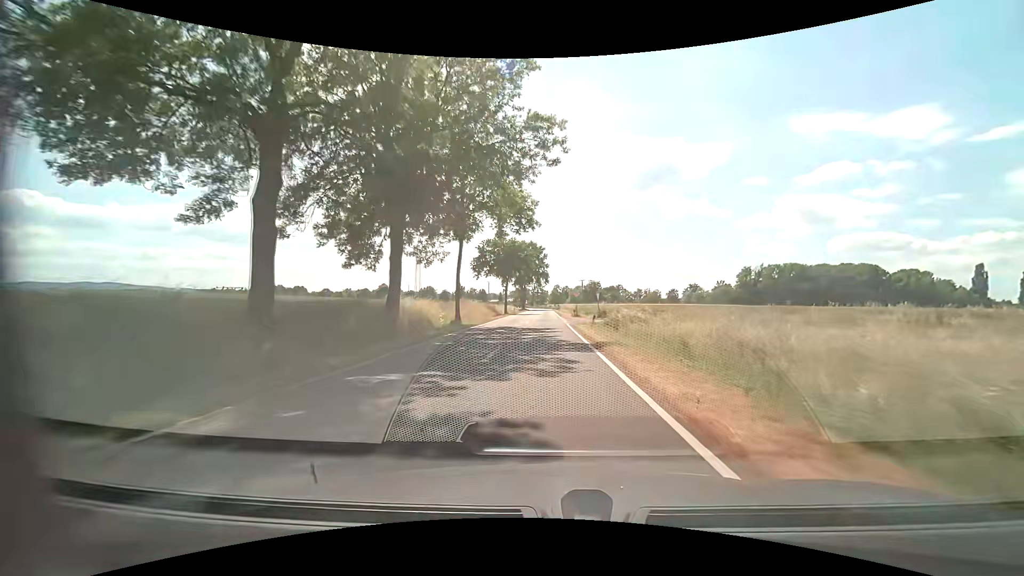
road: tertiary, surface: asphalt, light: Day
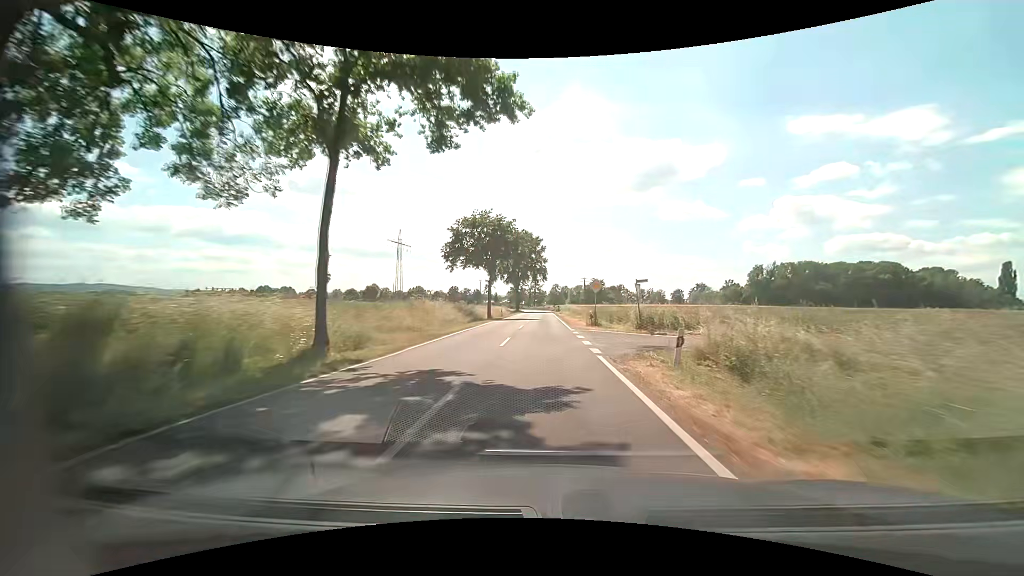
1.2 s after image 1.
(0.0, +19.8) m; 0°
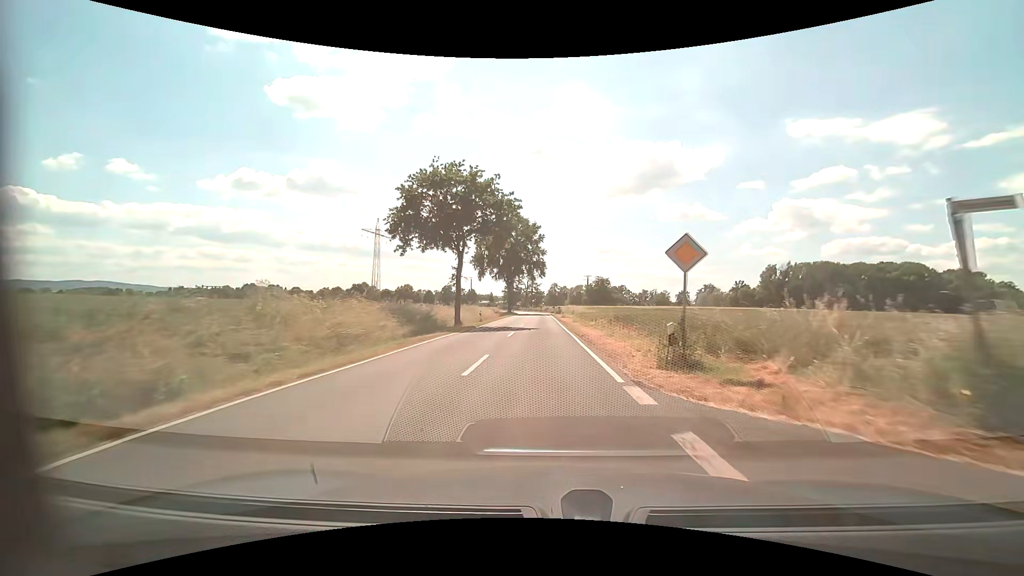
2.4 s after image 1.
(0.0, +18.9) m; 0°
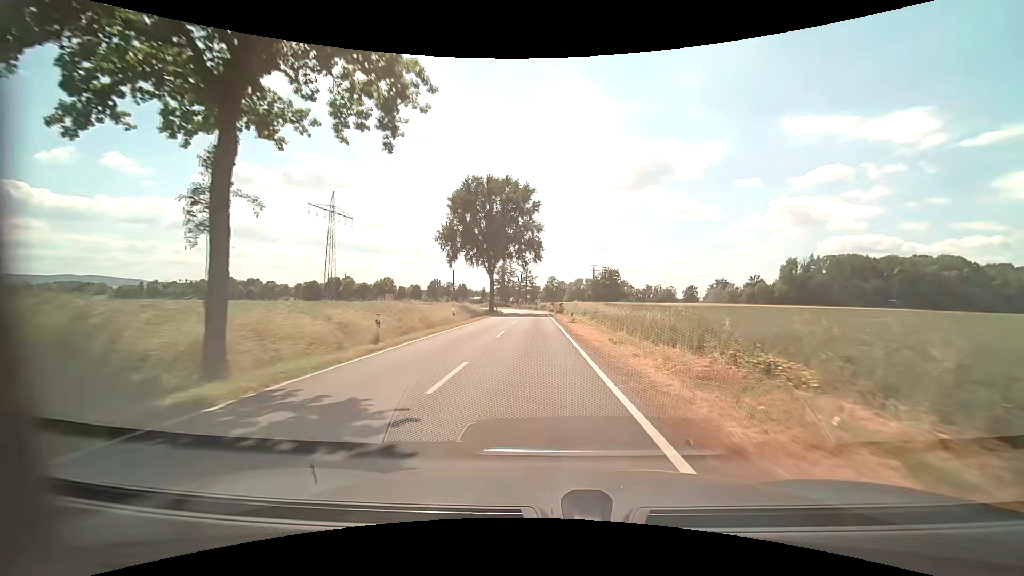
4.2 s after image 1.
(+0.1, +26.3) m; +1°
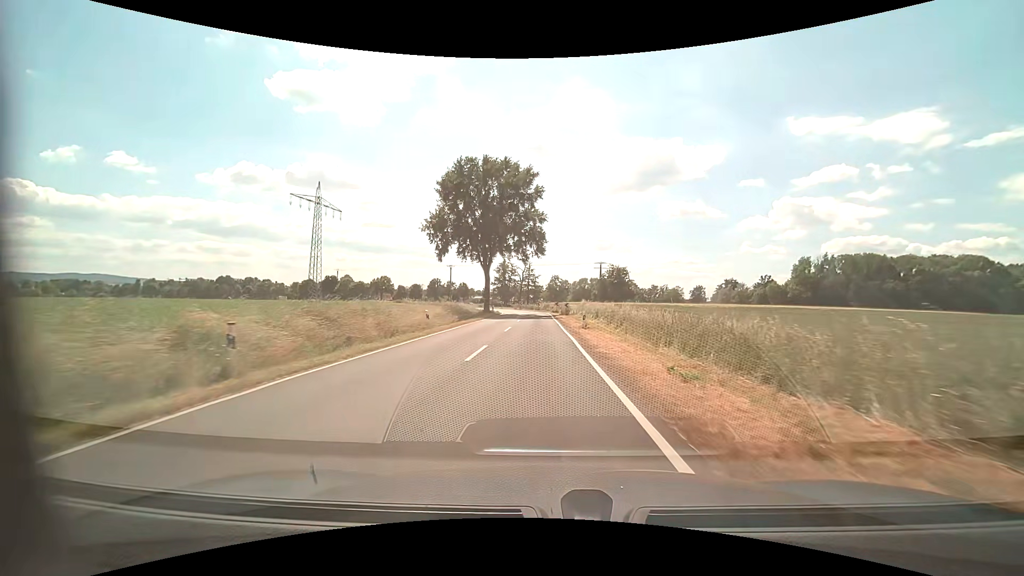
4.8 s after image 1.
(0.0, +8.3) m; 0°
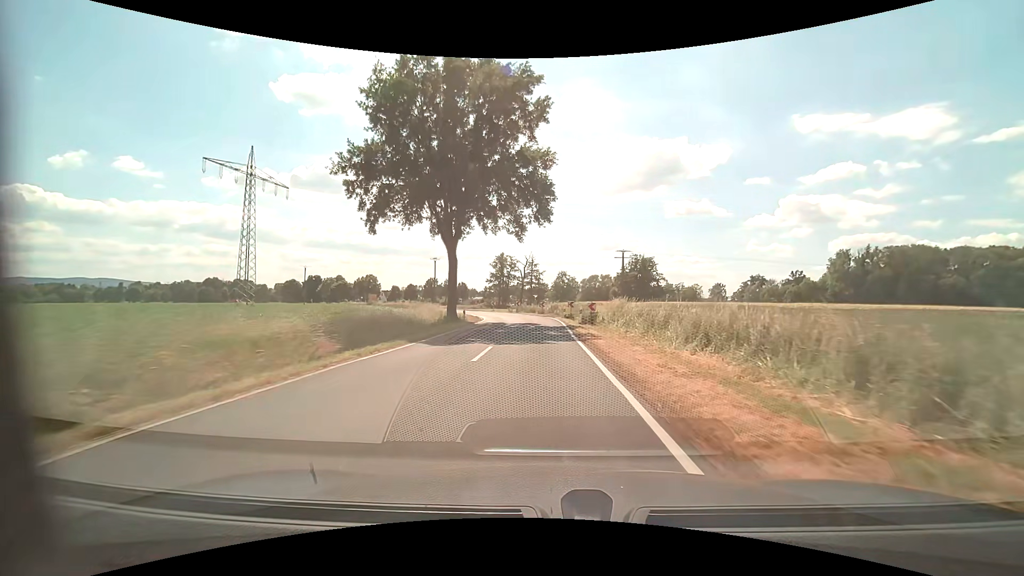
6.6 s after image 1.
(-0.2, +24.4) m; -1°
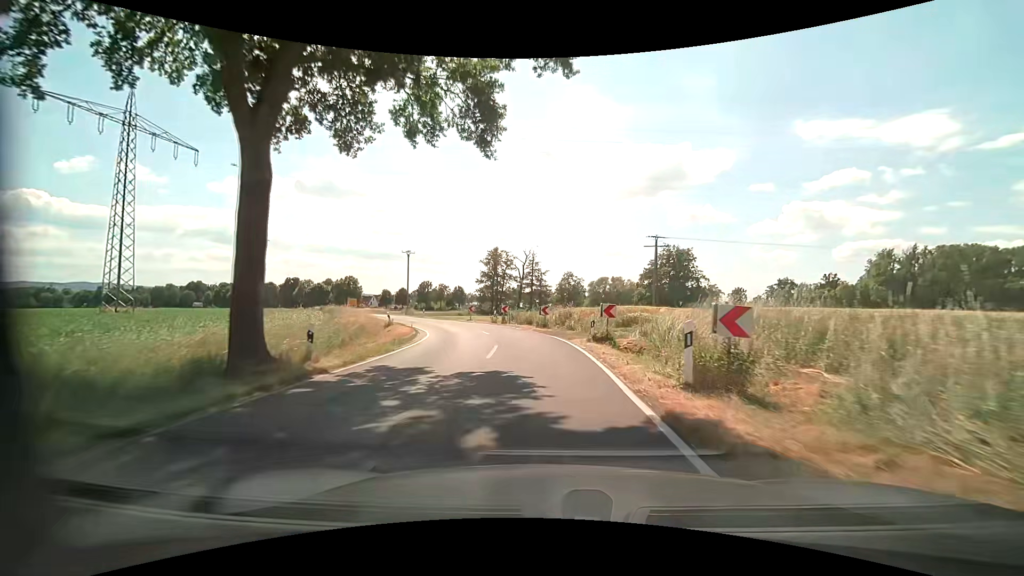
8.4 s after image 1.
(-0.1, +23.0) m; -1°
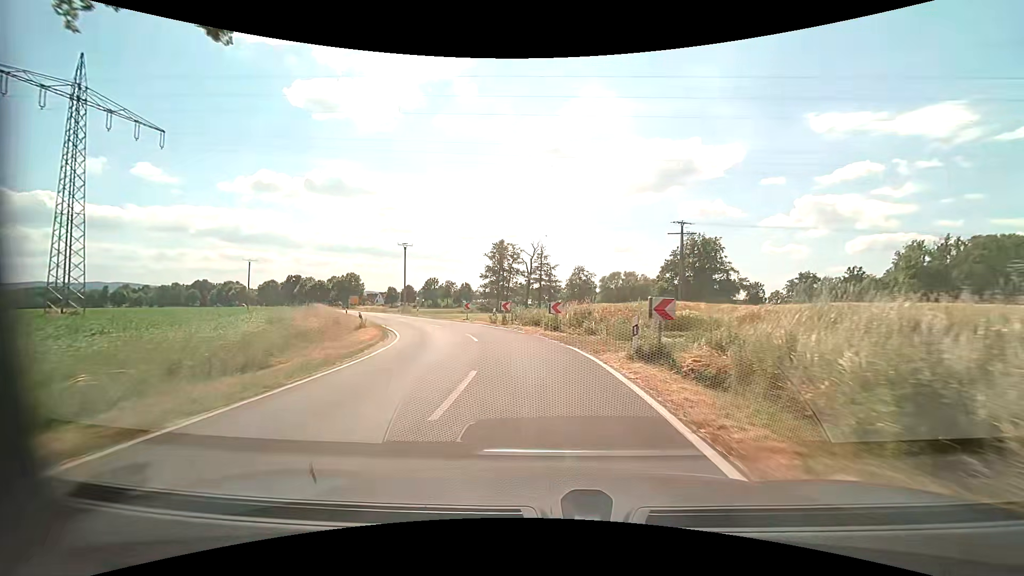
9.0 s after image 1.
(0.0, +7.2) m; -1°
(0, +10) (-1, +20) (-4, +30) (-8, +39) (-13, +48) (-17, +57) (-21, +66) (-26, +75) (-30, +84) (-35, +93) m
